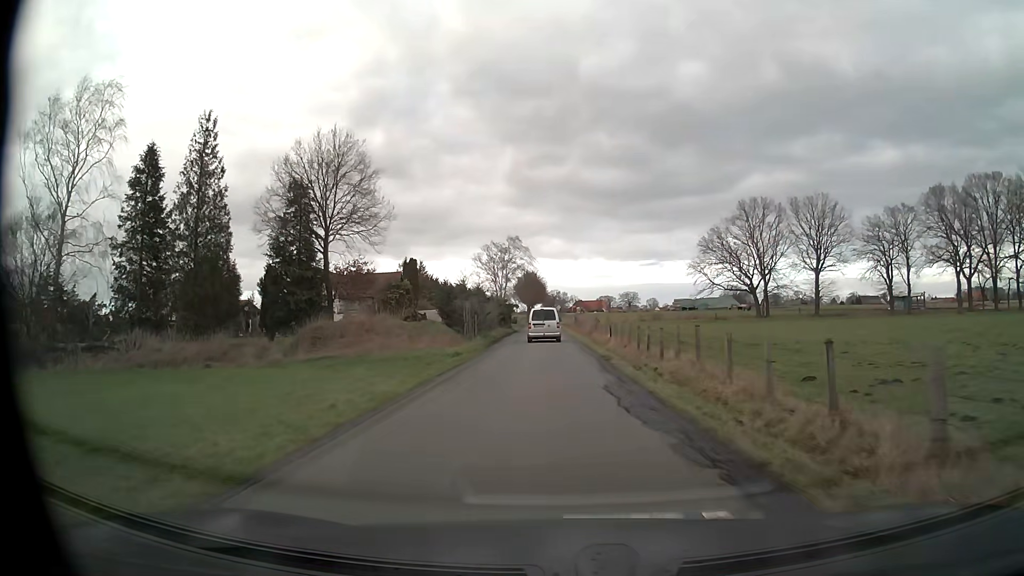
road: unclassified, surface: asphalt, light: Day
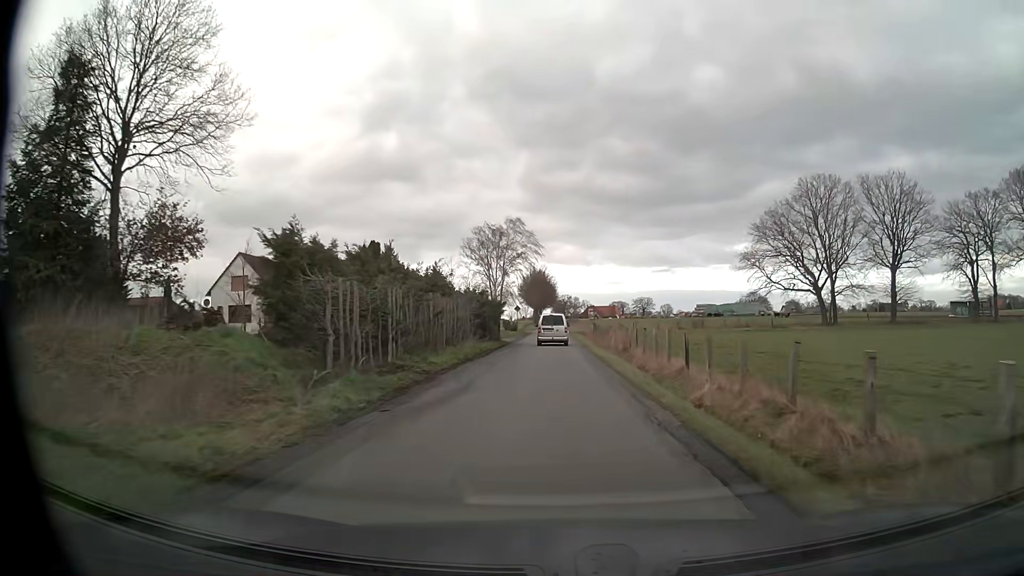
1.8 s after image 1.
(-0.4, +25.2) m; -1°
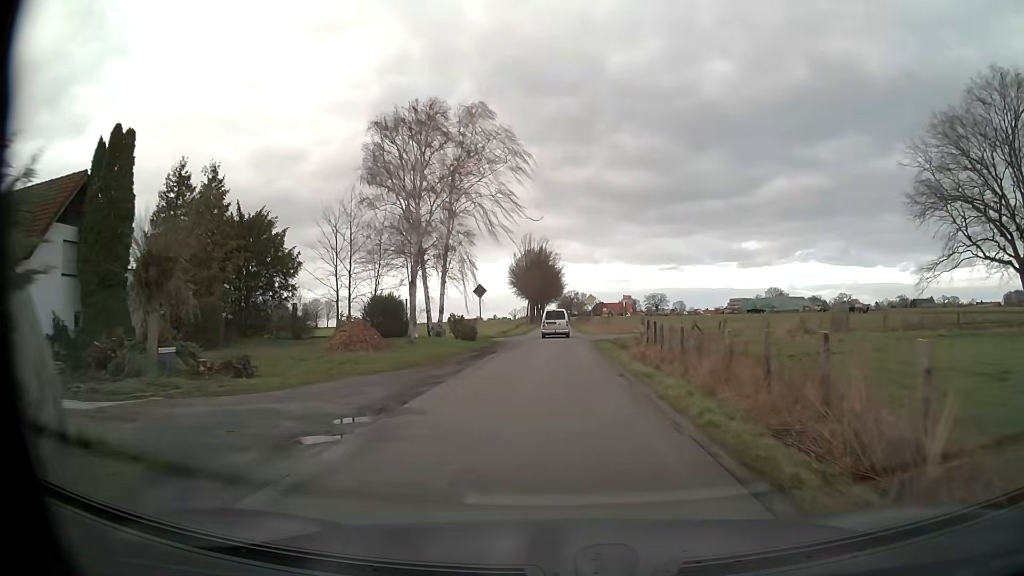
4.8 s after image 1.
(-0.1, +43.7) m; 0°
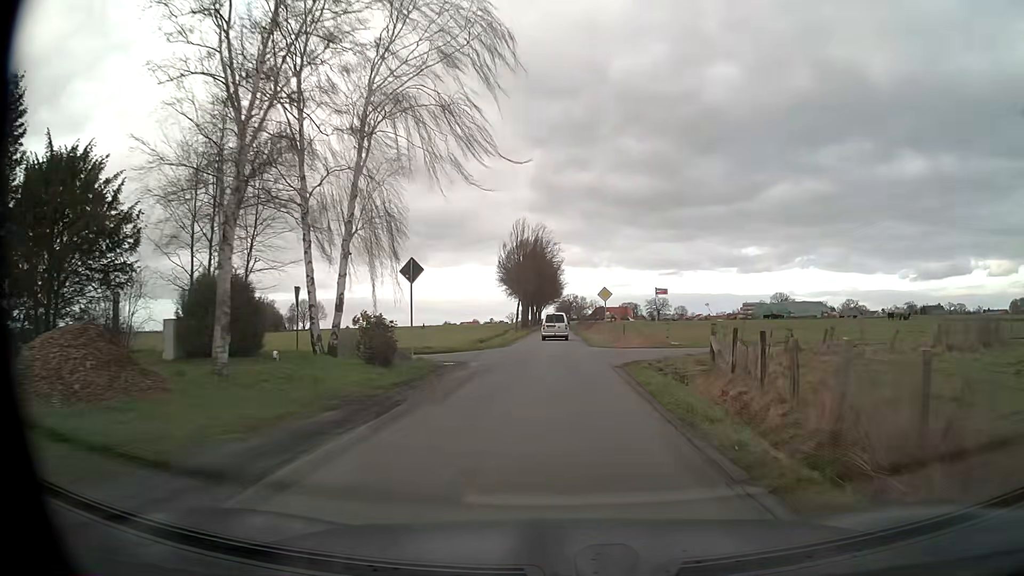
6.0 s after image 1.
(0.0, +17.5) m; 0°
(0, +10) (0, +20) (0, +30) (0, +40) (0, +50) (0, +60) (0, +70) (0, +80) (0, +90) (0, +100) m
